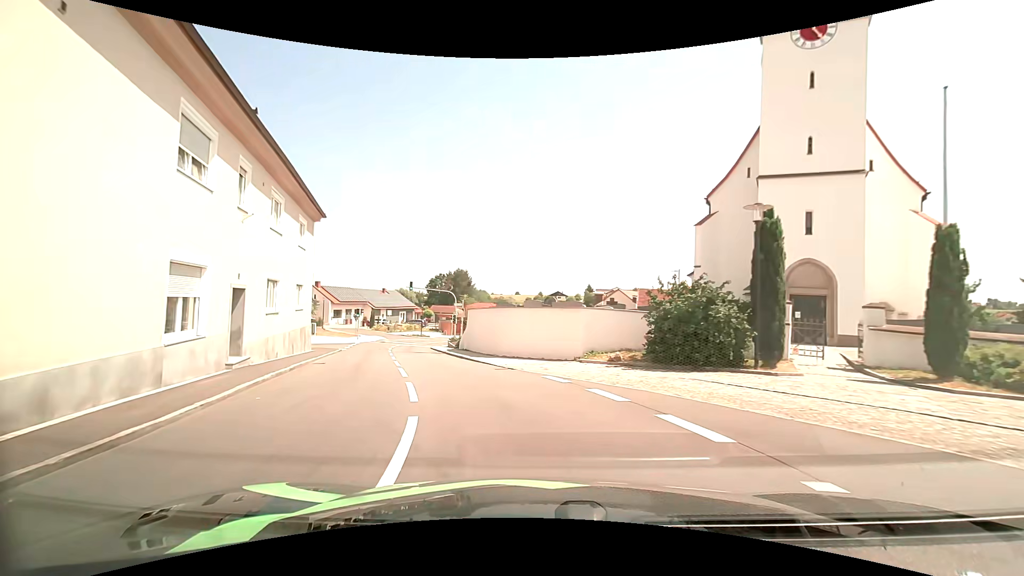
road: secondary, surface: asphalt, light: Day
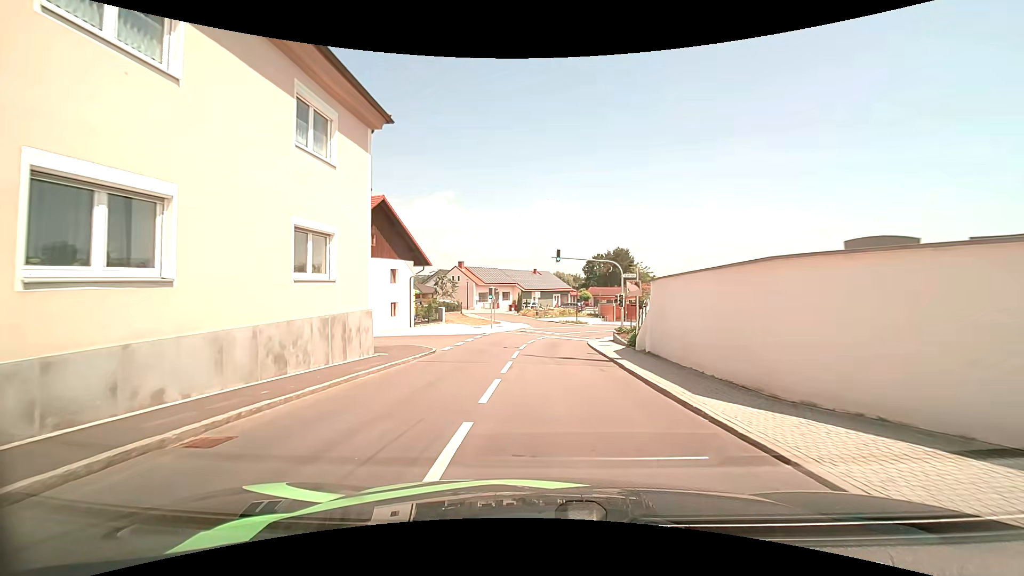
(-2.2, +14.4) m; -18°
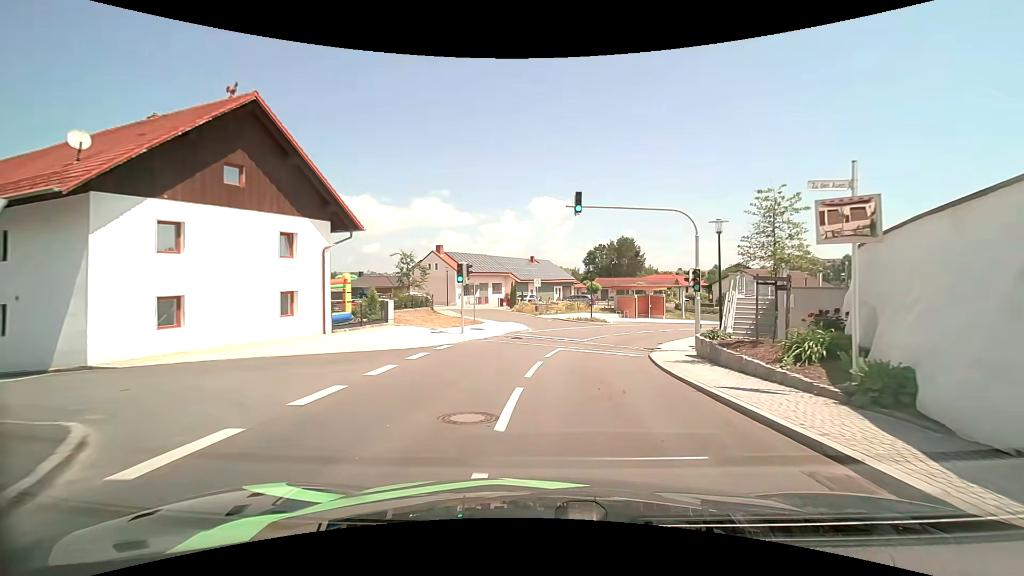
(-0.4, +16.1) m; 0°
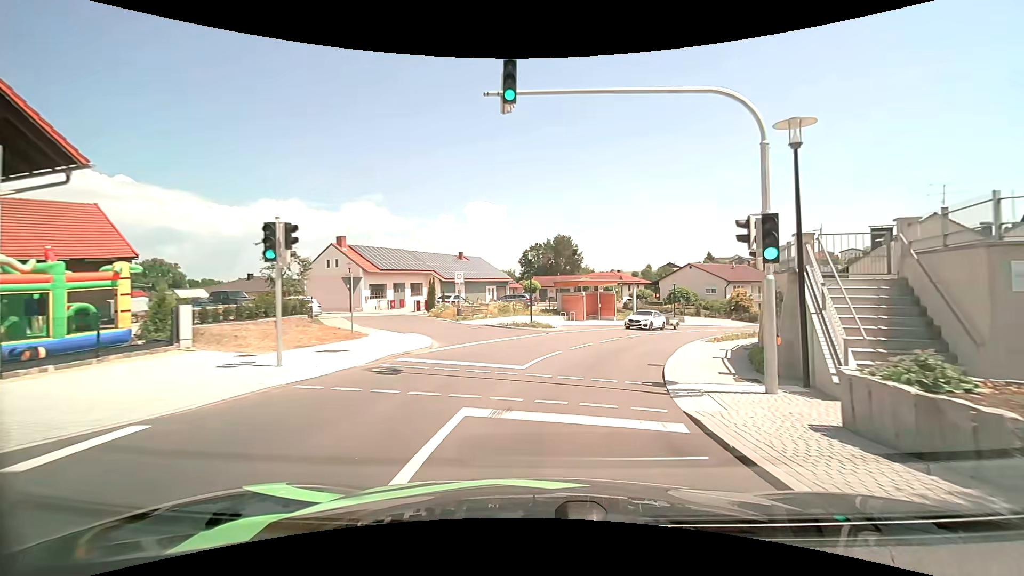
(+0.6, +11.0) m; +6°
(+1, +10) (+3, +20) (+7, +29) (+11, +38) (+17, +46) (+24, +53) (+31, +61) (+38, +67) (+47, +72) (+57, +75) m
